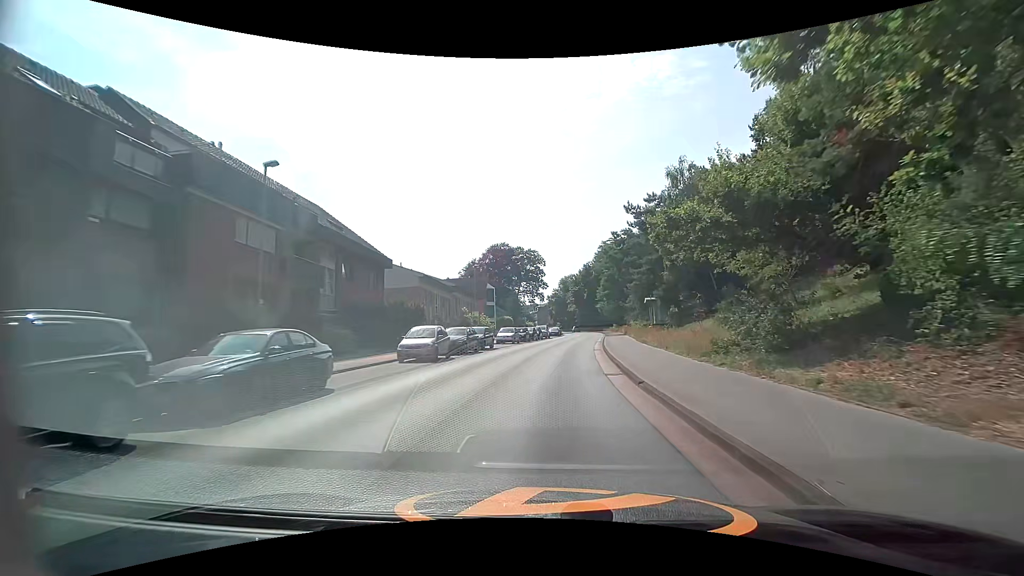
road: secondary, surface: asphalt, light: Day
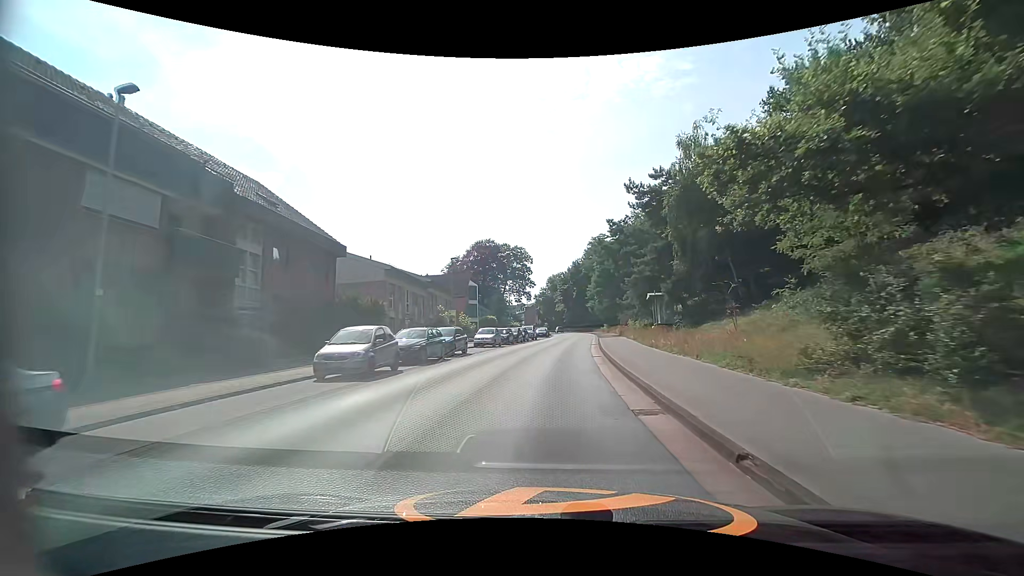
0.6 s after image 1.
(+0.1, +6.5) m; +1°
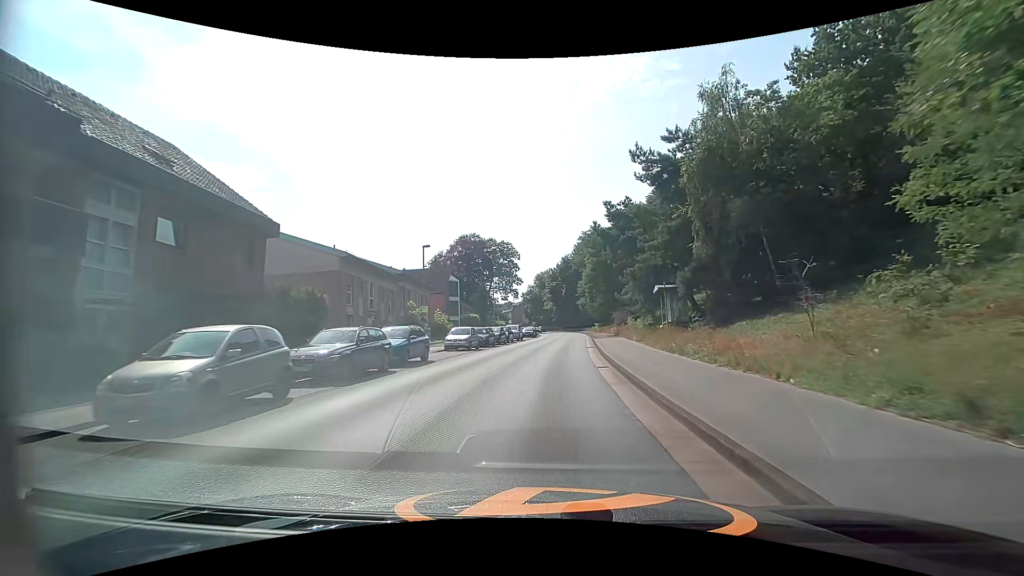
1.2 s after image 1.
(+0.1, +6.6) m; +1°
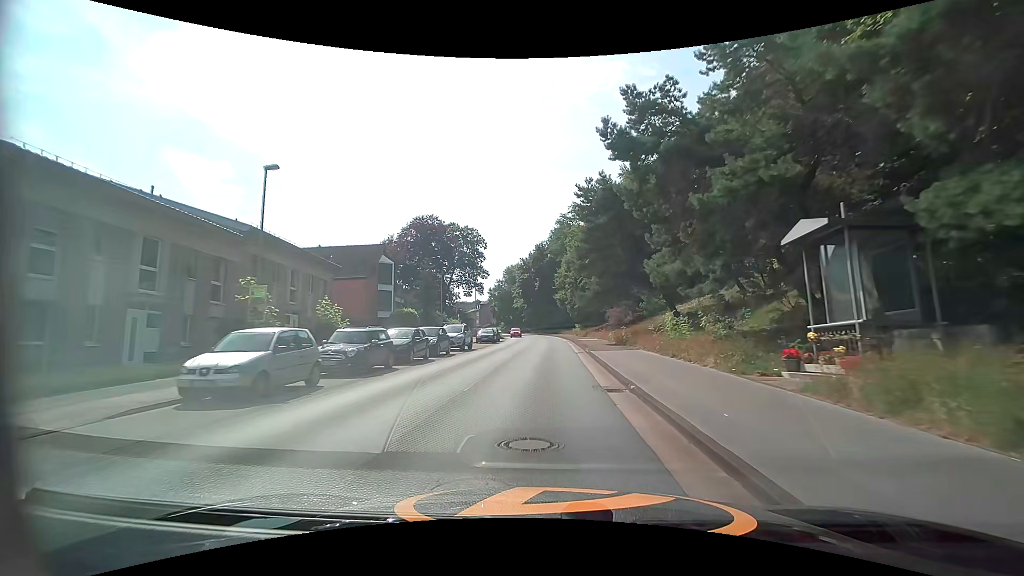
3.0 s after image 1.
(+0.8, +20.0) m; +4°
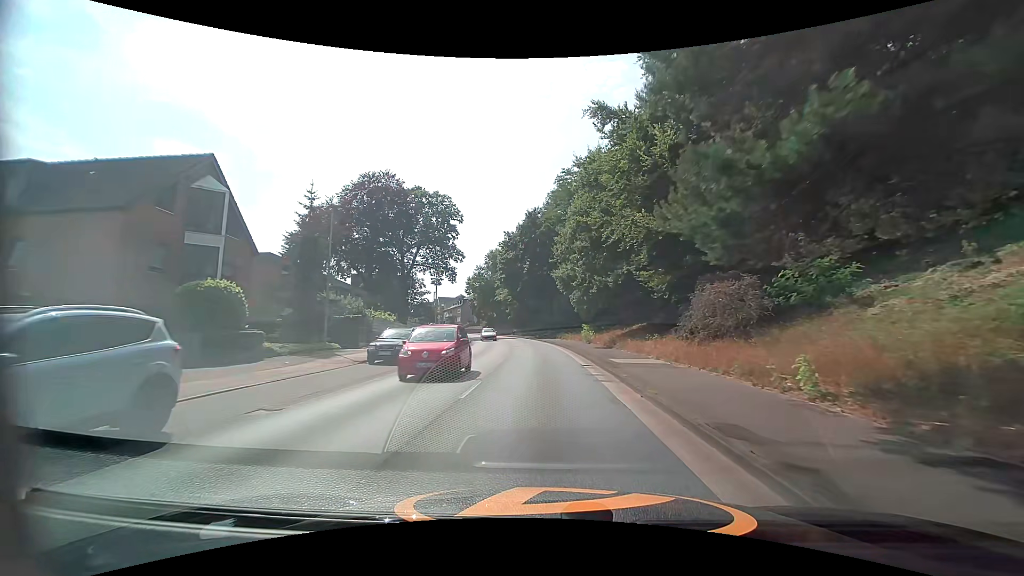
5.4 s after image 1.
(+0.2, +27.4) m; -1°
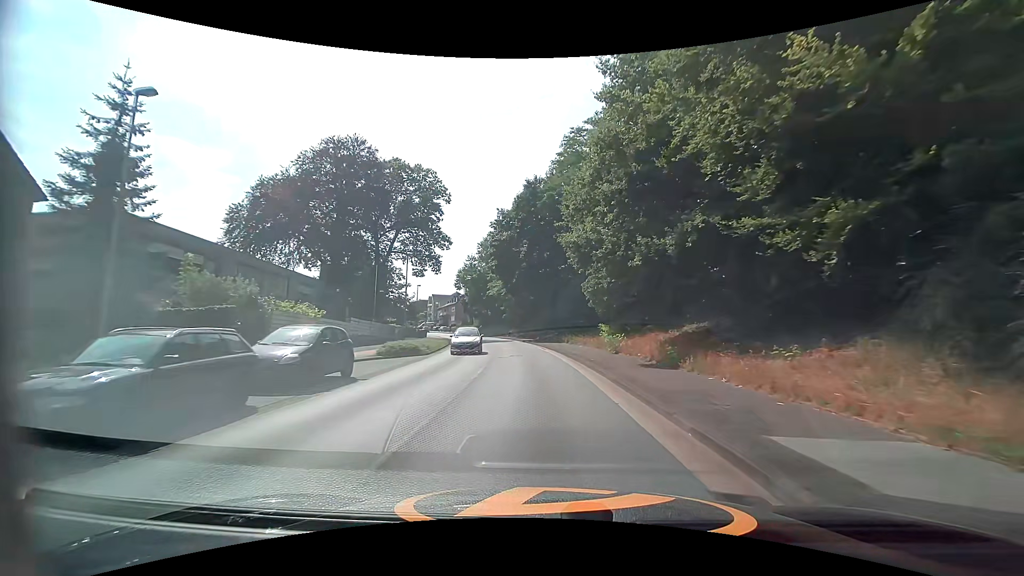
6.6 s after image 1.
(+0.4, +13.9) m; +1°
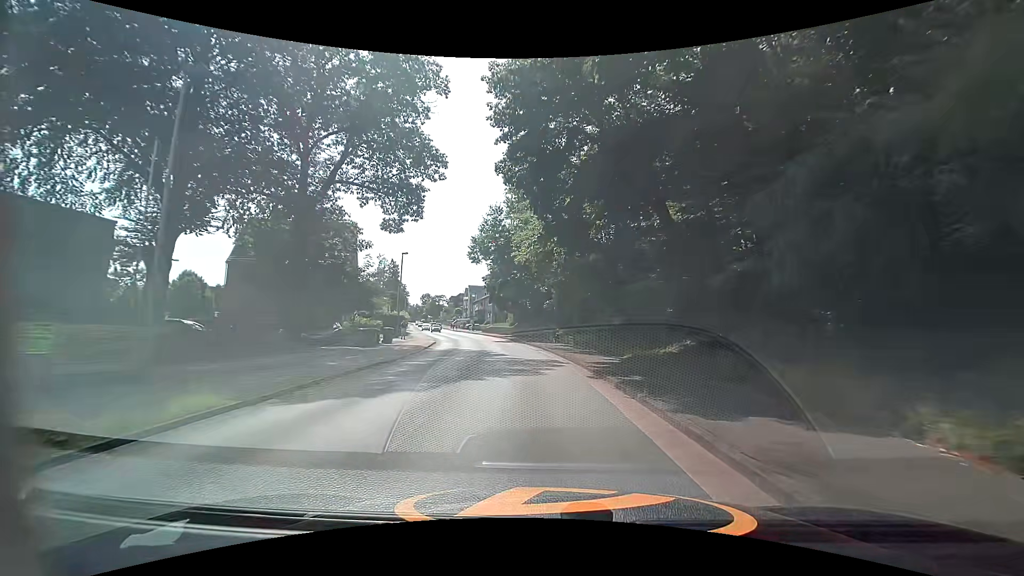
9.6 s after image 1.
(-1.7, +35.0) m; -6°
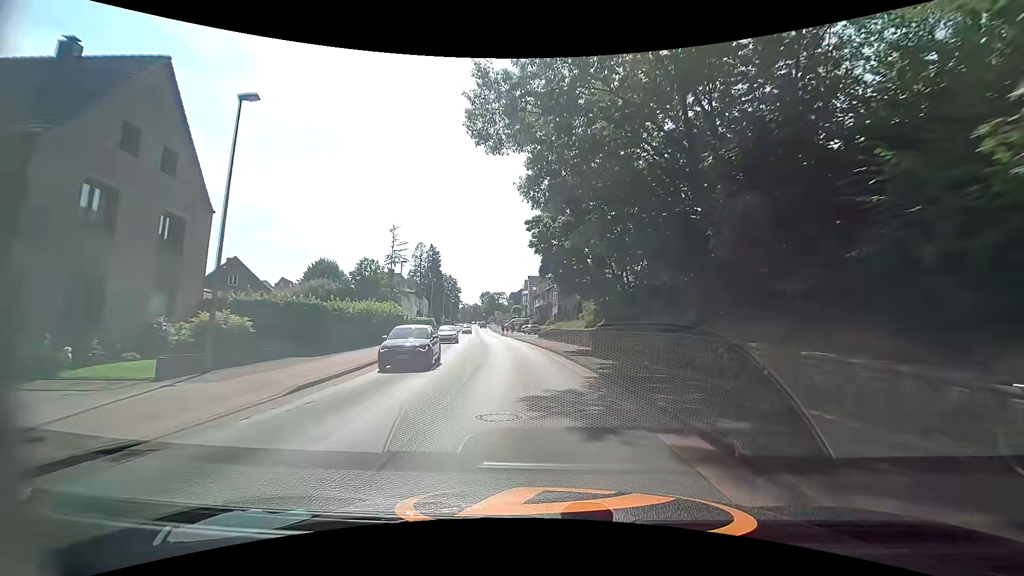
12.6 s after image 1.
(-2.3, +34.9) m; -8°
(0, +10) (-1, +20) (-2, +30) (-3, +40) (-4, +50) (-6, +60) (-7, +70) (-9, +79) (-11, +89) (-12, +99) m
